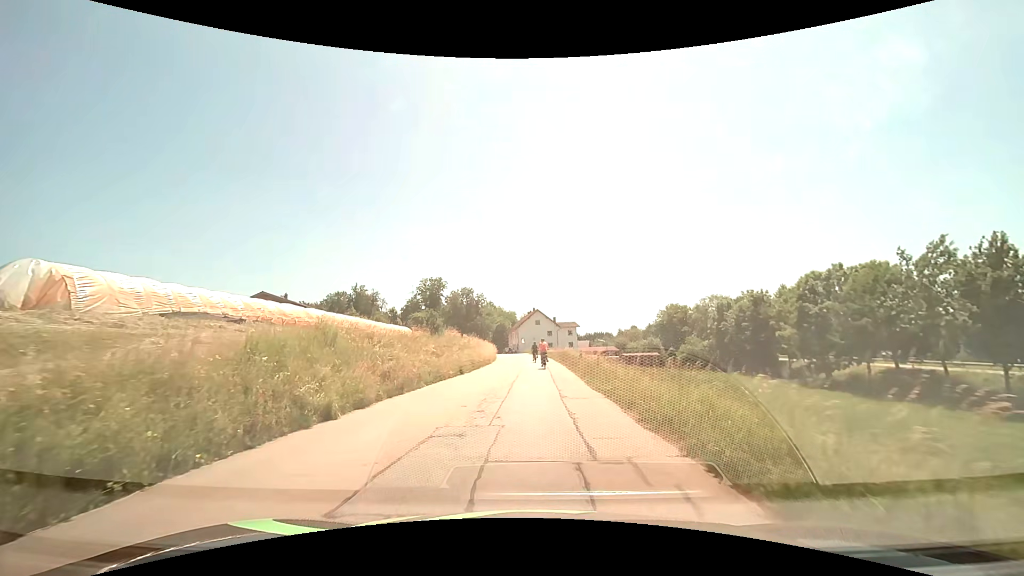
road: tertiary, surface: asphalt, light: Day
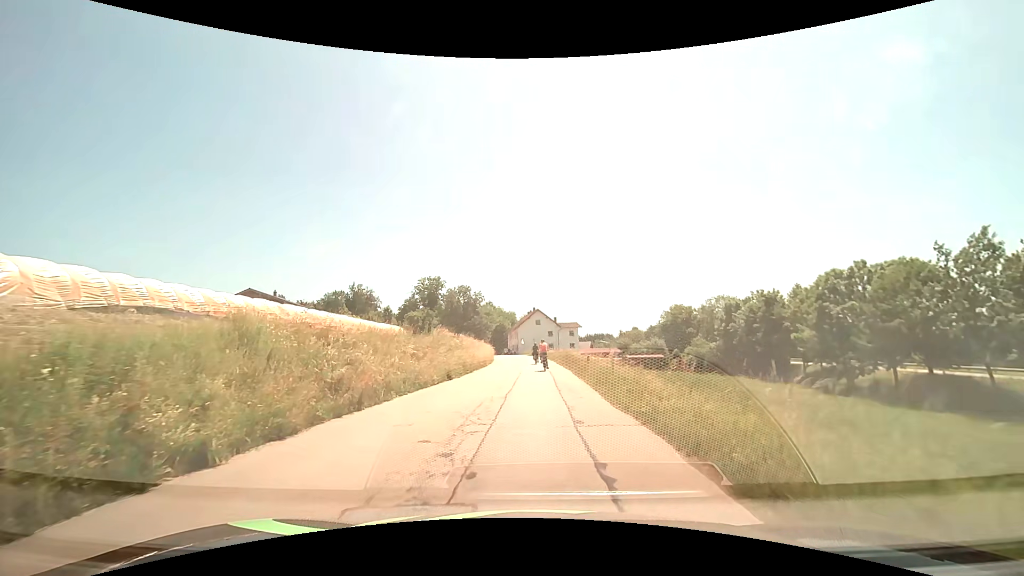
(0.0, +4.1) m; 0°
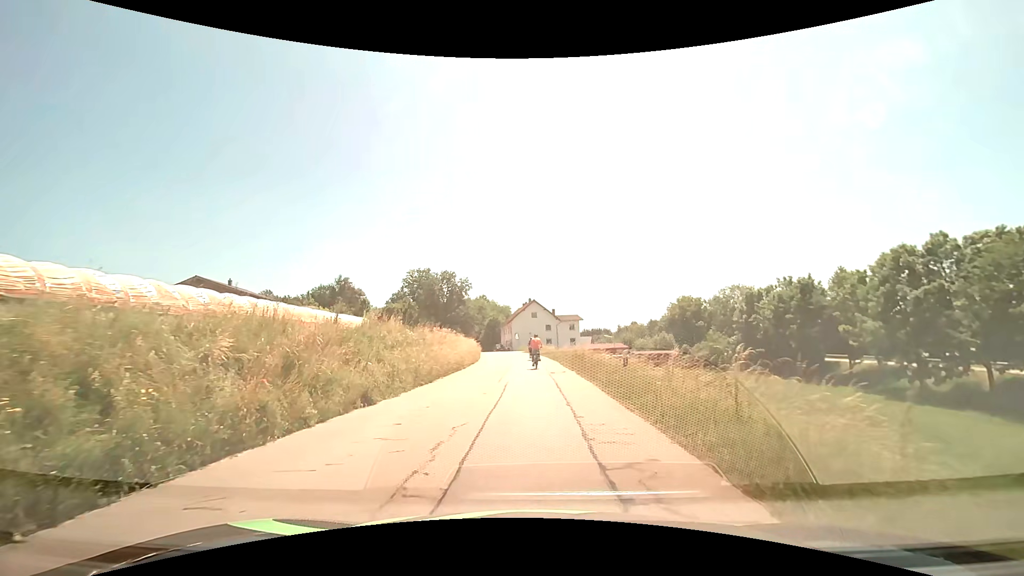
(0.0, +11.7) m; 0°
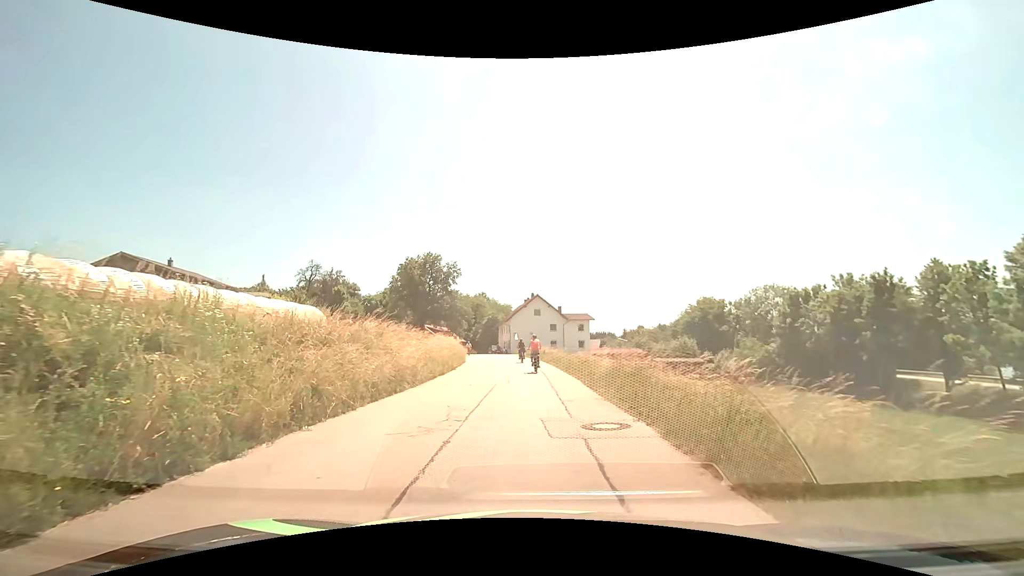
(+0.1, +13.6) m; 0°
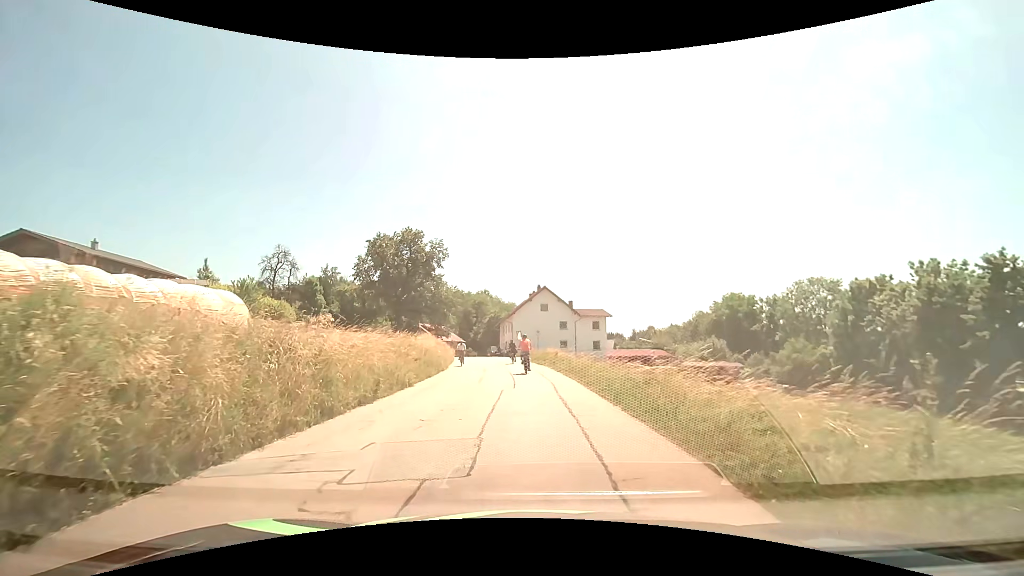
(+0.1, +12.3) m; +1°
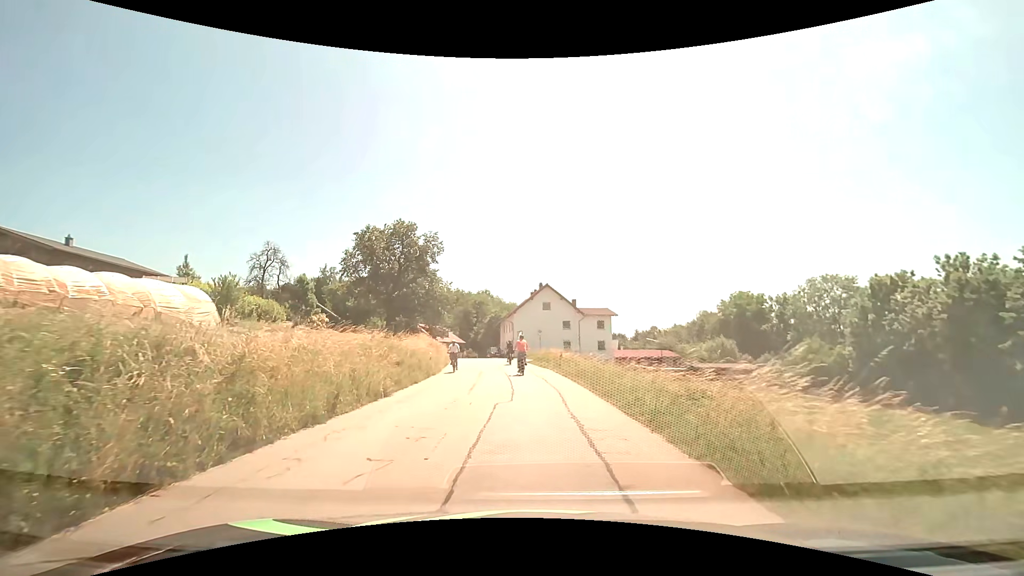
(-0.1, +3.2) m; -1°
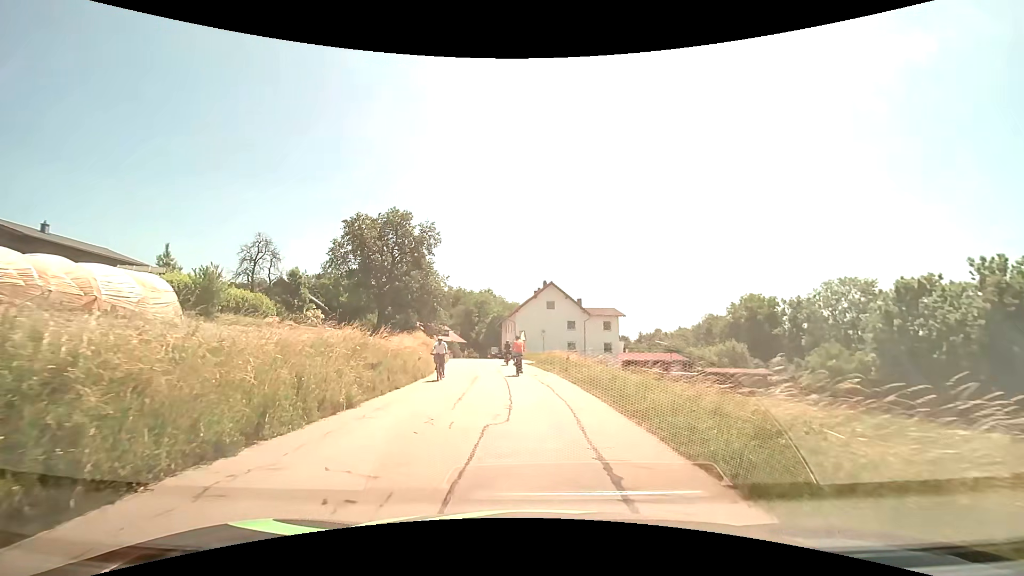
(0.0, +3.2) m; 0°
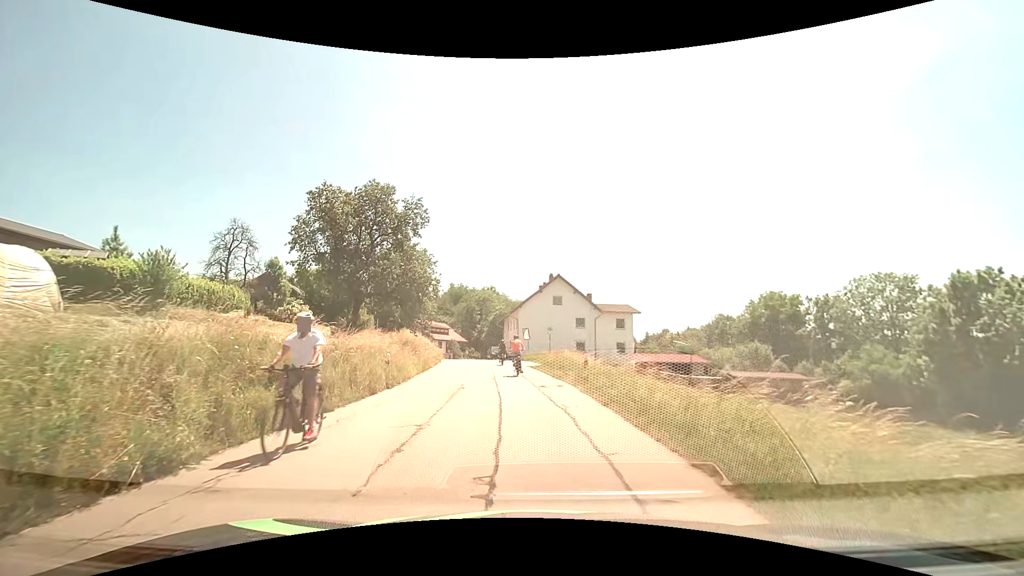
(-0.1, +6.2) m; 0°
(0, +10) (-1, +20) (-2, +30) (-3, +40) (-5, +50) (-8, +59) (-8, +69) (-9, +79) (-9, +89) (-9, +99) m
